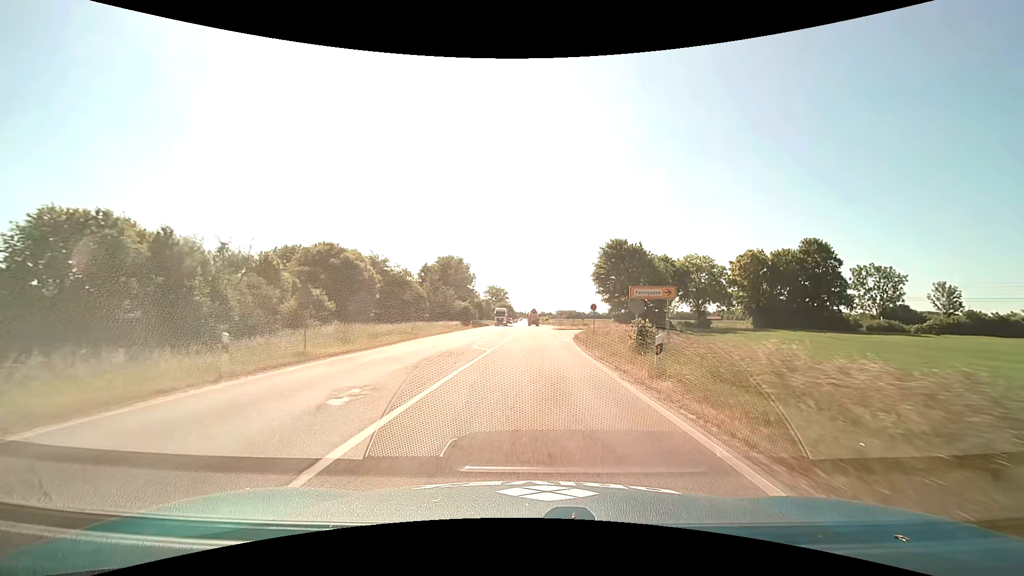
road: primary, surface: asphalt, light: Day
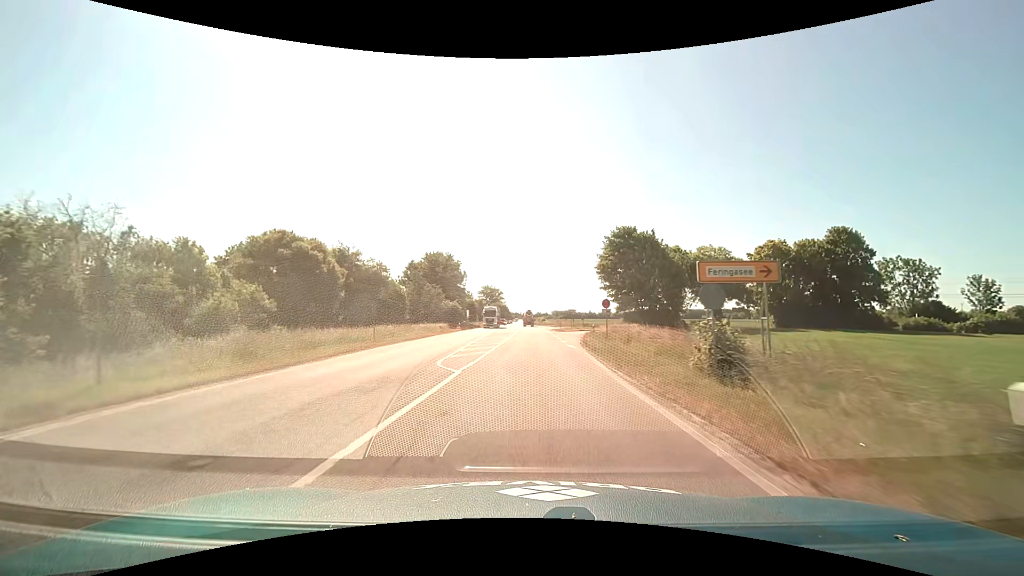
(0.0, +8.7) m; 0°
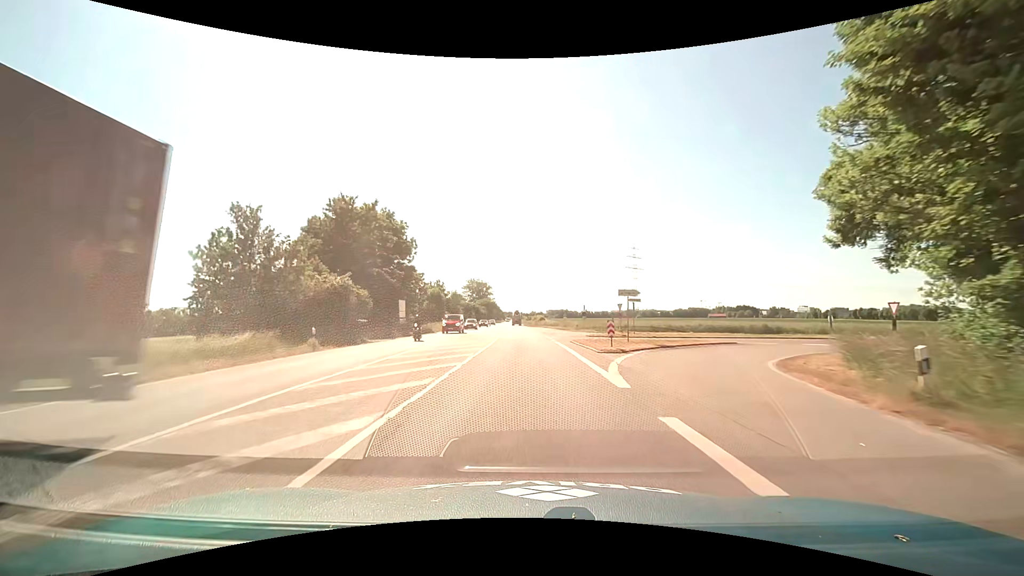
(+0.3, +45.7) m; +1°
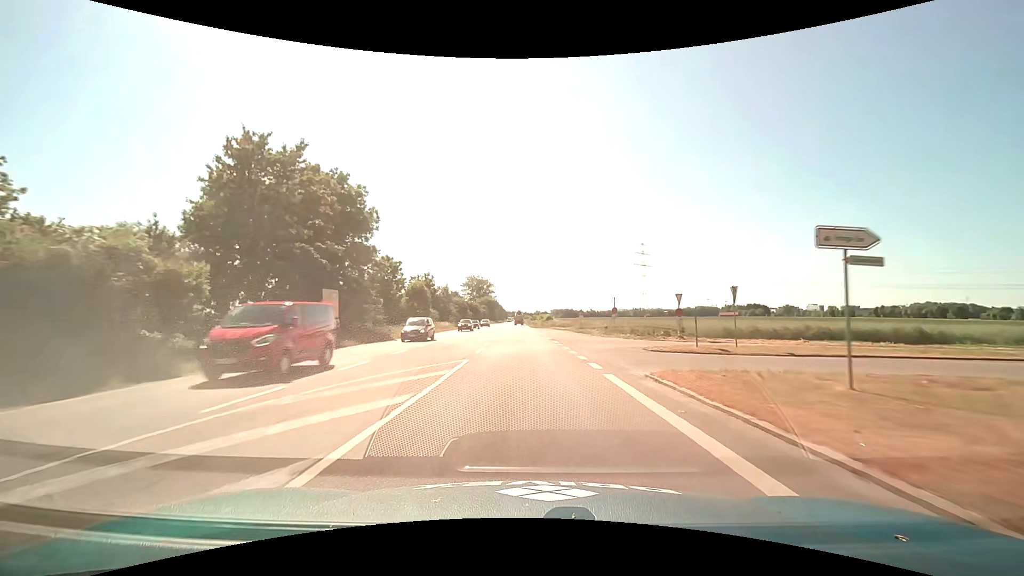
(-0.1, +19.1) m; -1°
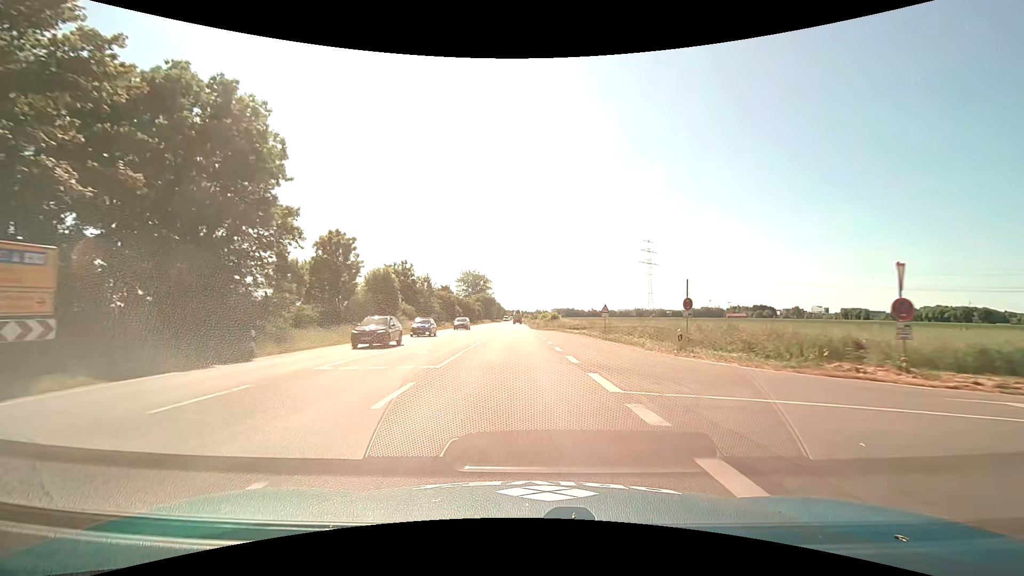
(0.0, +19.5) m; 0°
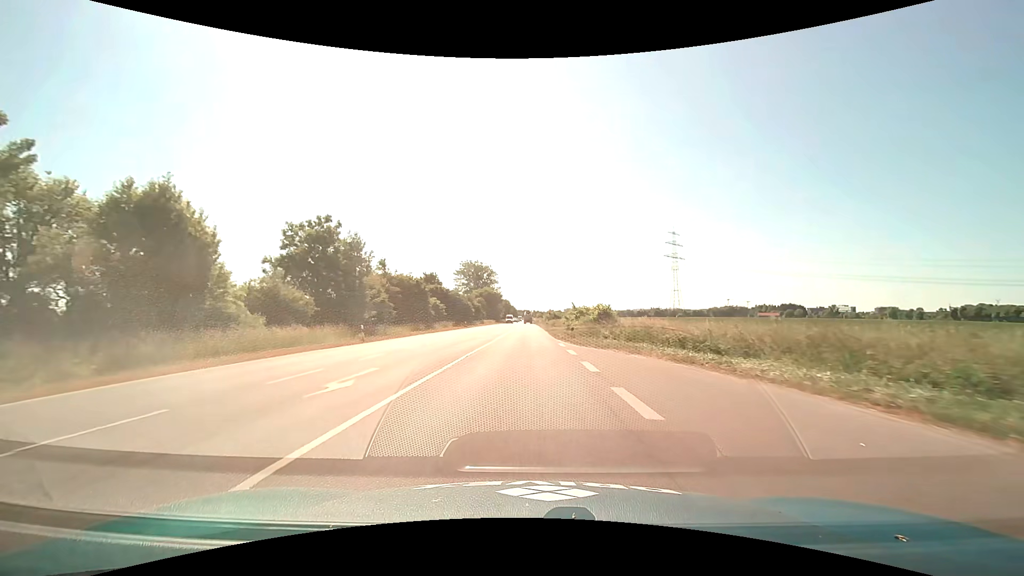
(-0.7, +38.7) m; -2°
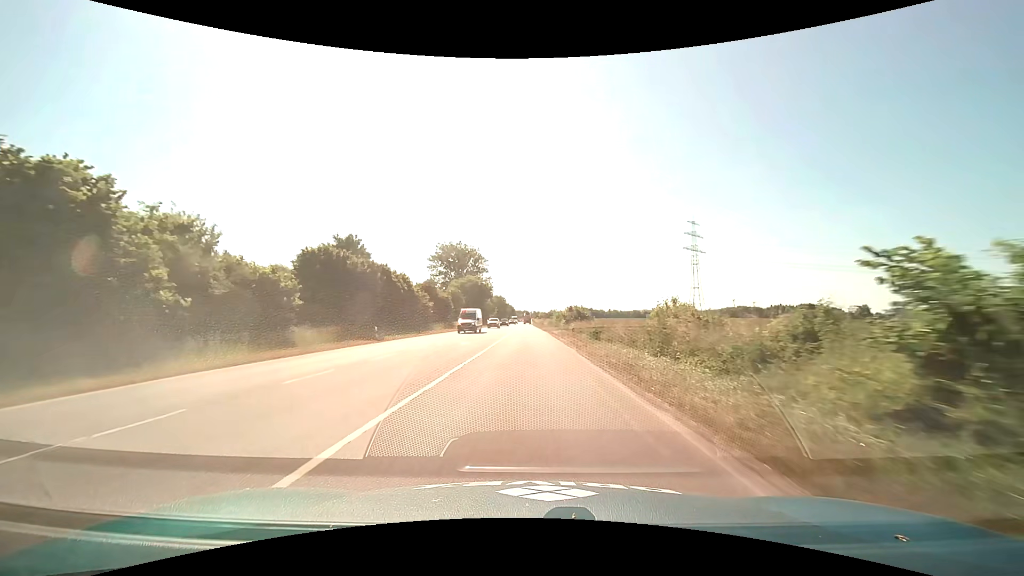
(0.0, +47.7) m; 0°
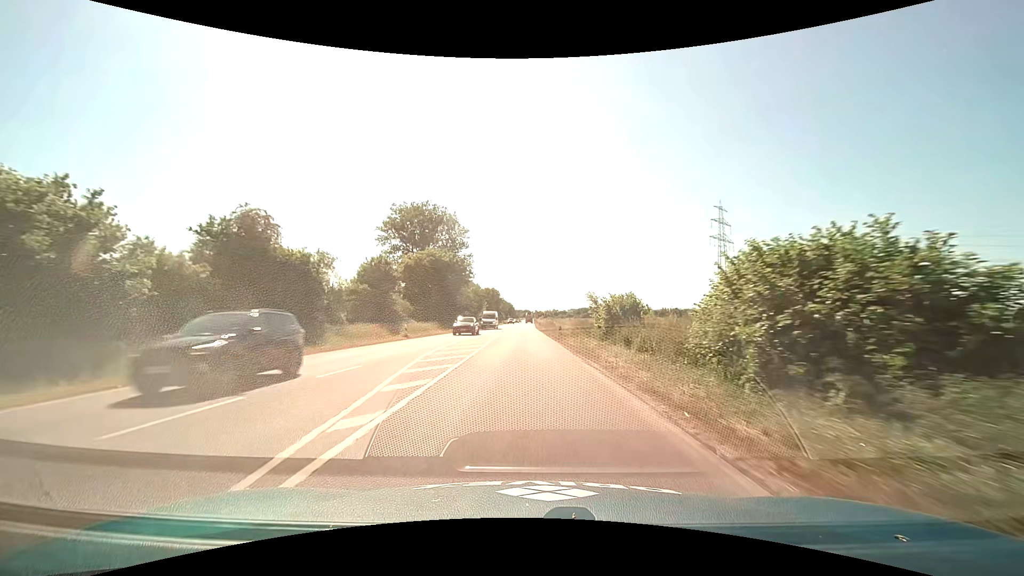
(0.0, +47.0) m; 0°
(0, +10) (0, +20) (0, +30) (0, +40) (-1, +50) (-1, +60) (-1, +70) (-1, +80) (-1, +90) (-1, +100) m
